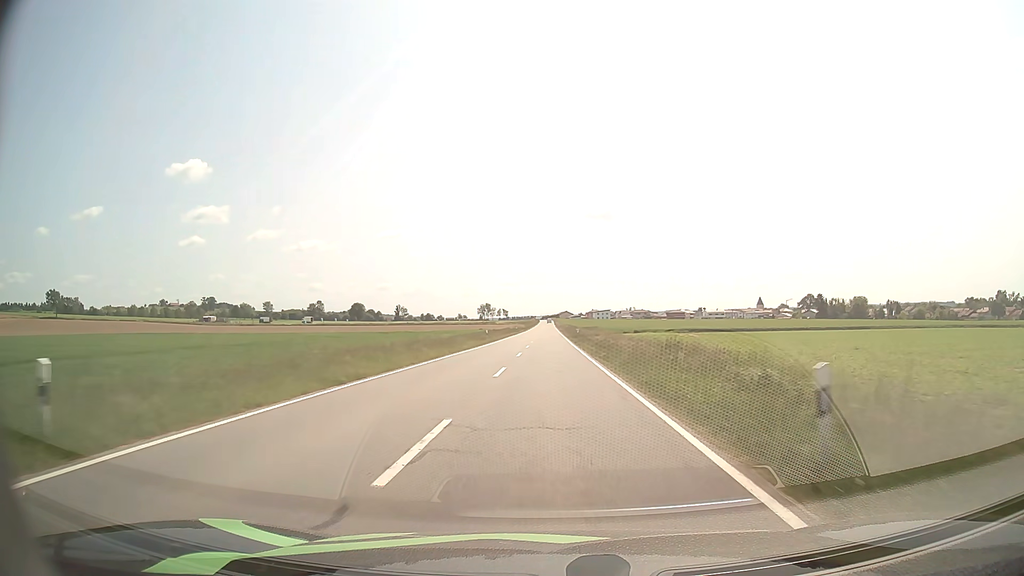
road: tertiary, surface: asphalt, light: Day
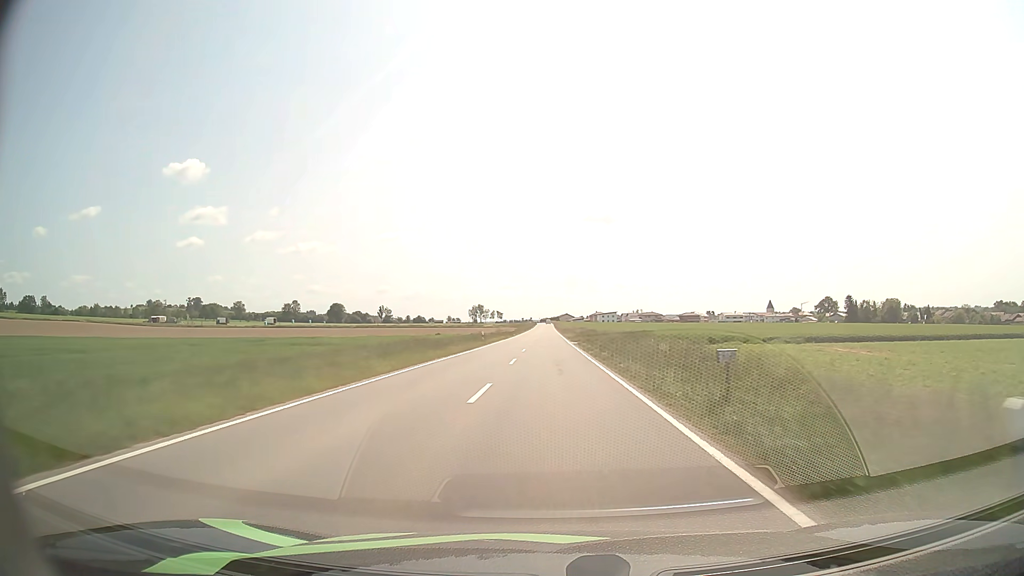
(-0.2, +55.7) m; 0°
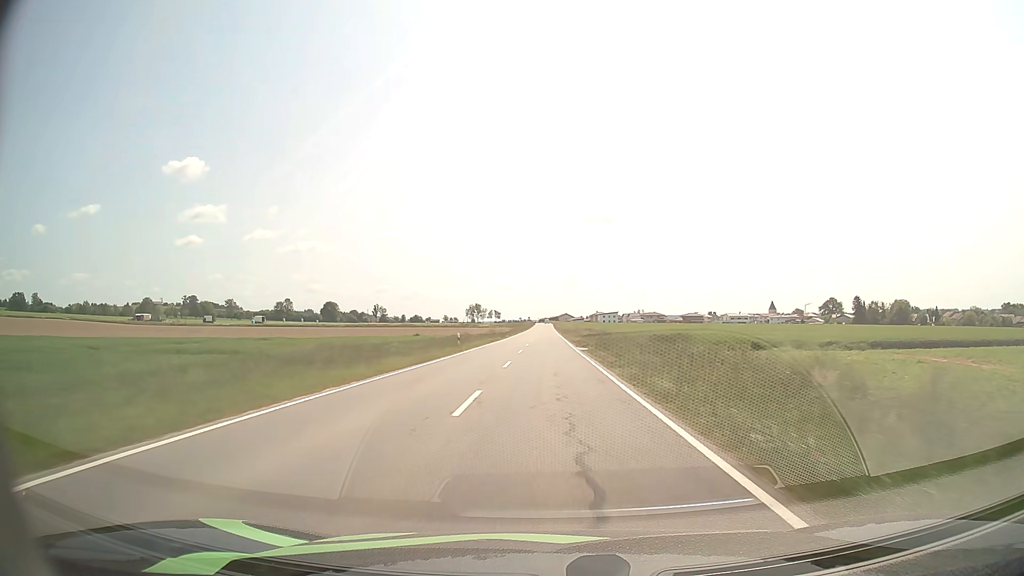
(0.0, +14.1) m; 0°
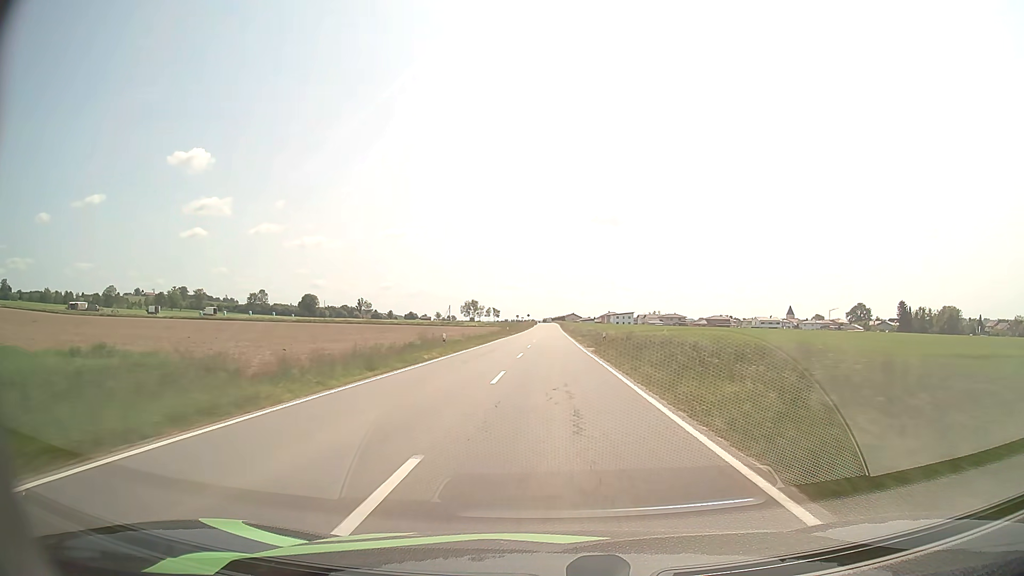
(-0.3, +57.4) m; -1°
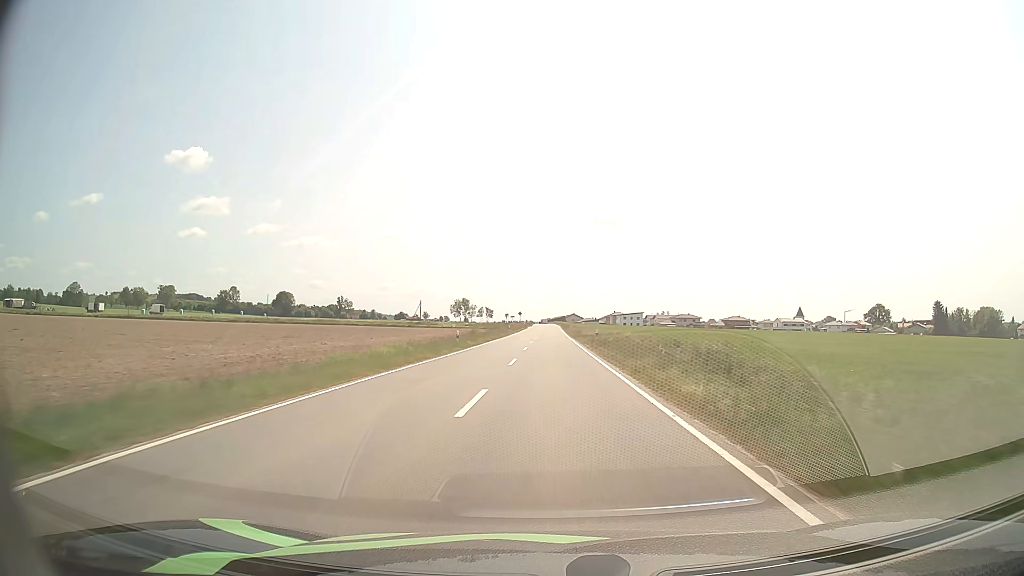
(+0.2, +42.9) m; 0°
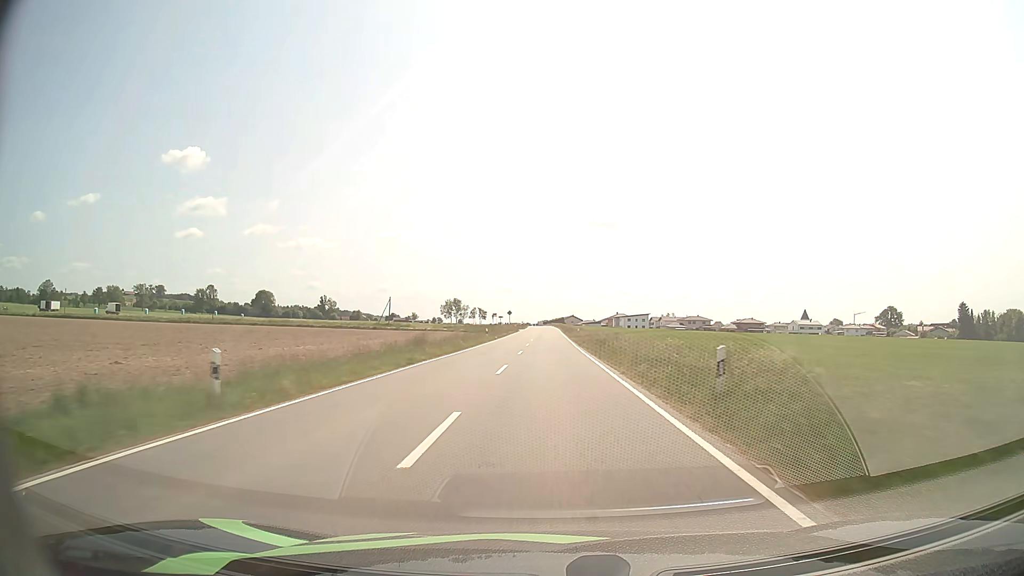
(+0.1, +28.0) m; 0°
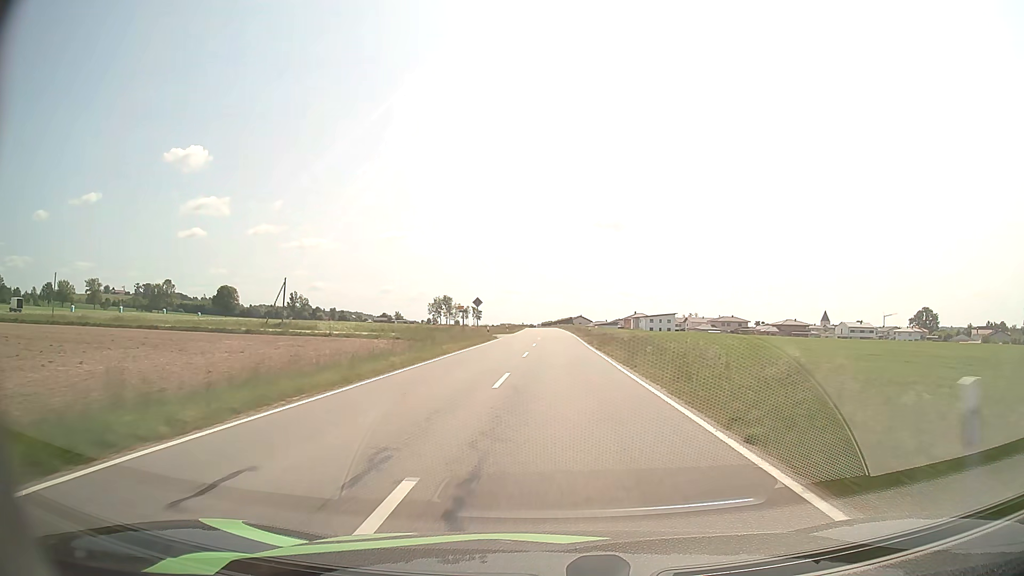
(-0.2, +54.3) m; 0°
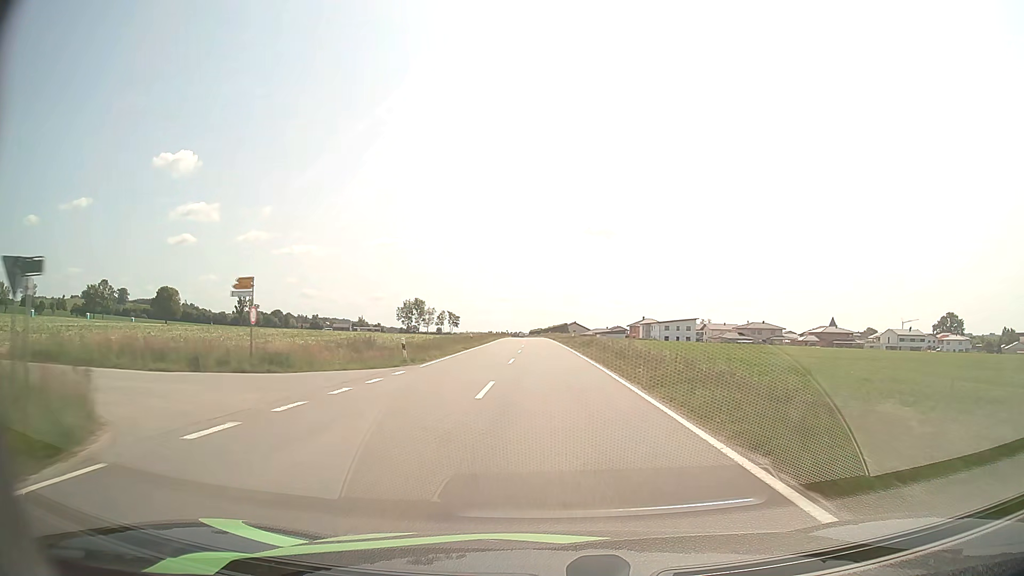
(+0.5, +50.9) m; +1°
(0, +10) (0, +20) (0, +30) (0, +40) (0, +50) (-1, +60) (-1, +70) (-1, +80) (-2, +90) (-2, +100) m
